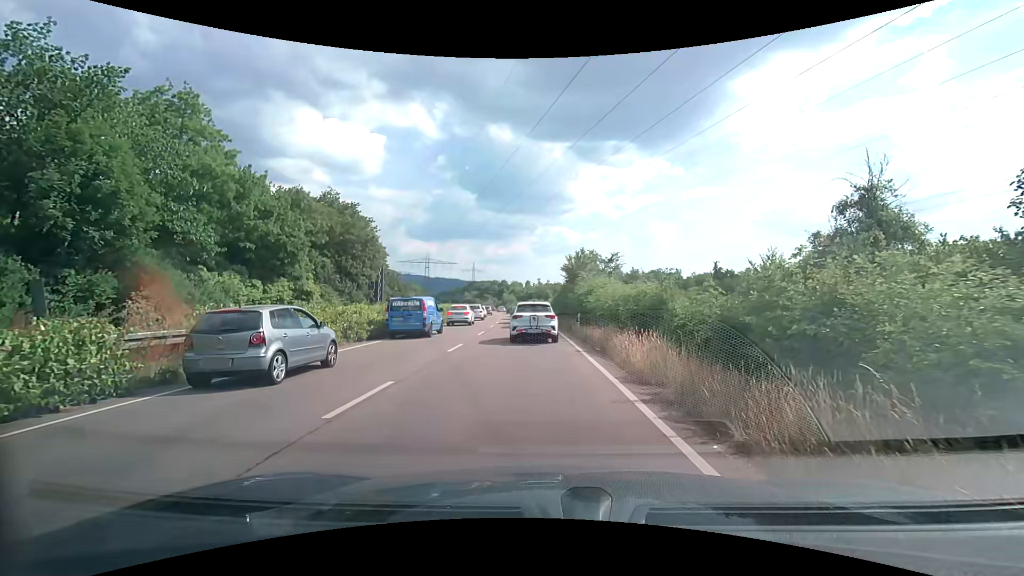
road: trunk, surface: asphalt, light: Day
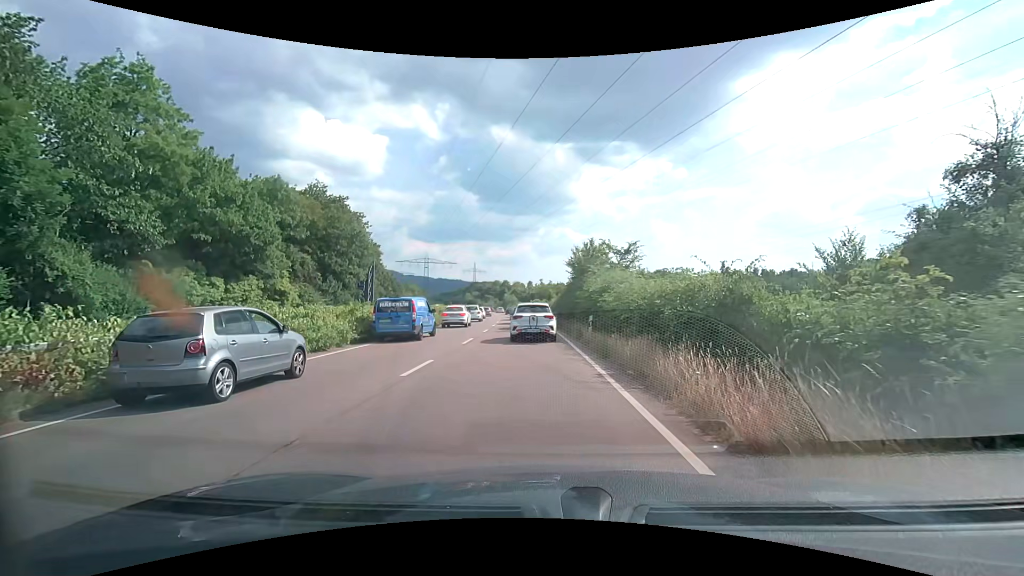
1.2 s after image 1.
(-0.1, +5.3) m; -2°
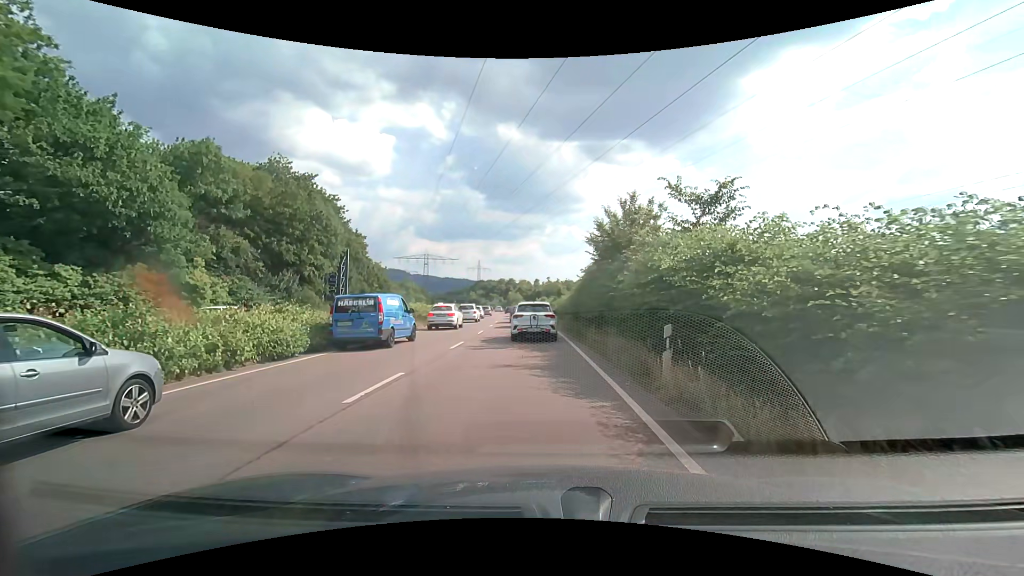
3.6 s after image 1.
(0.0, +11.8) m; 0°
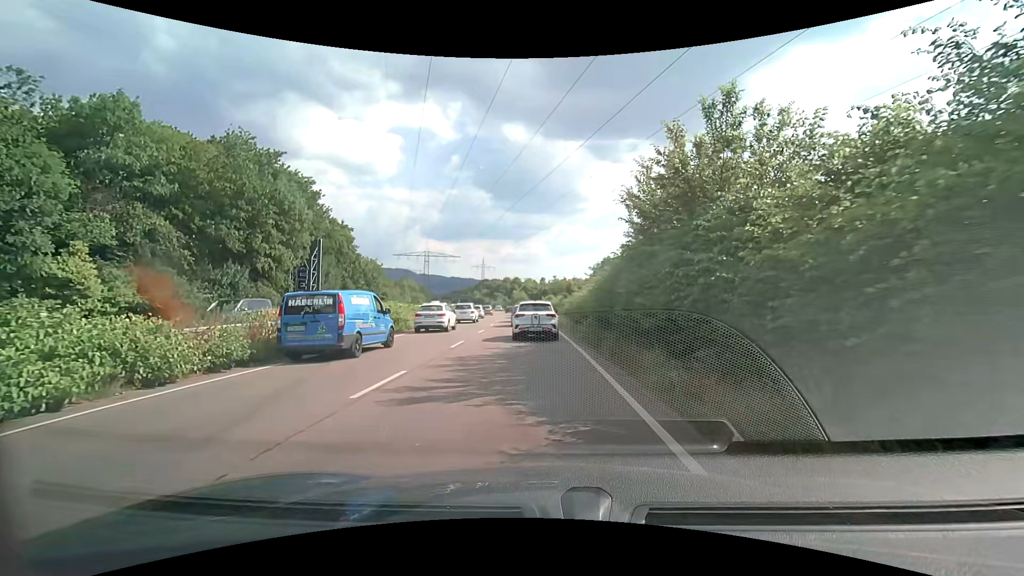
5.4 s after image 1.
(-0.1, +8.8) m; -1°
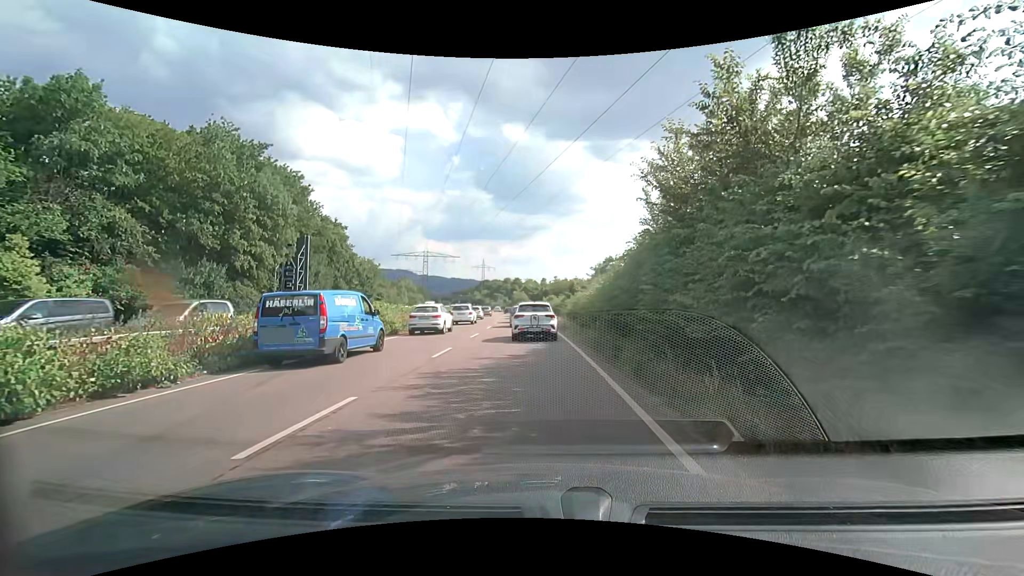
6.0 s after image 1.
(0.0, +2.9) m; +1°
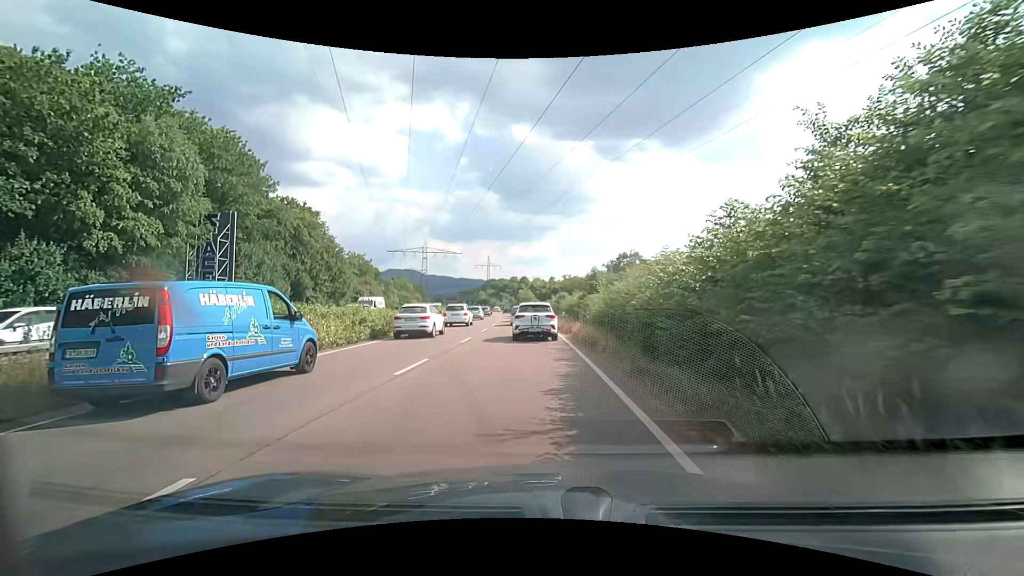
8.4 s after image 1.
(-0.1, +12.6) m; -1°
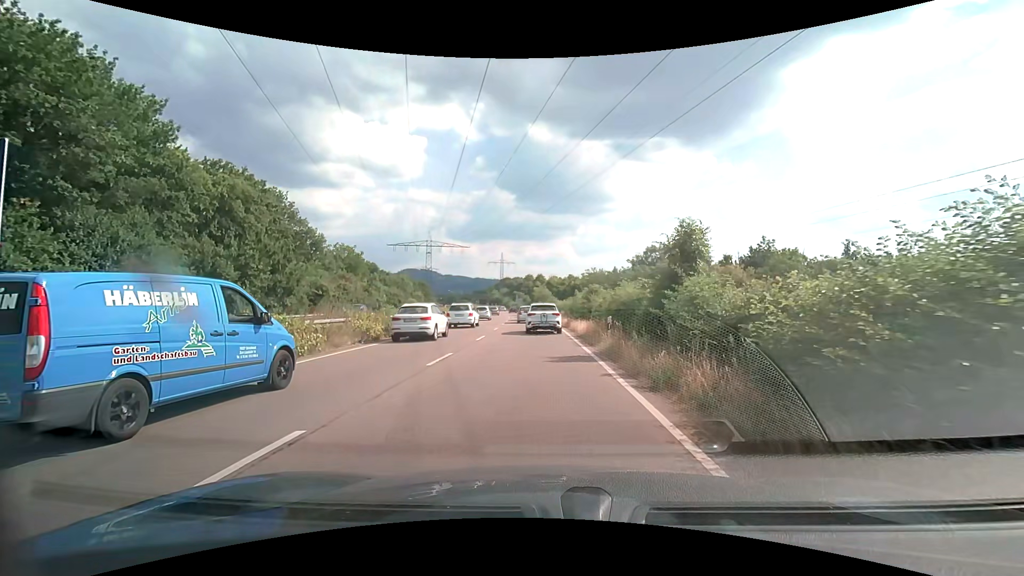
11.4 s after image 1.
(-0.2, +16.7) m; -2°
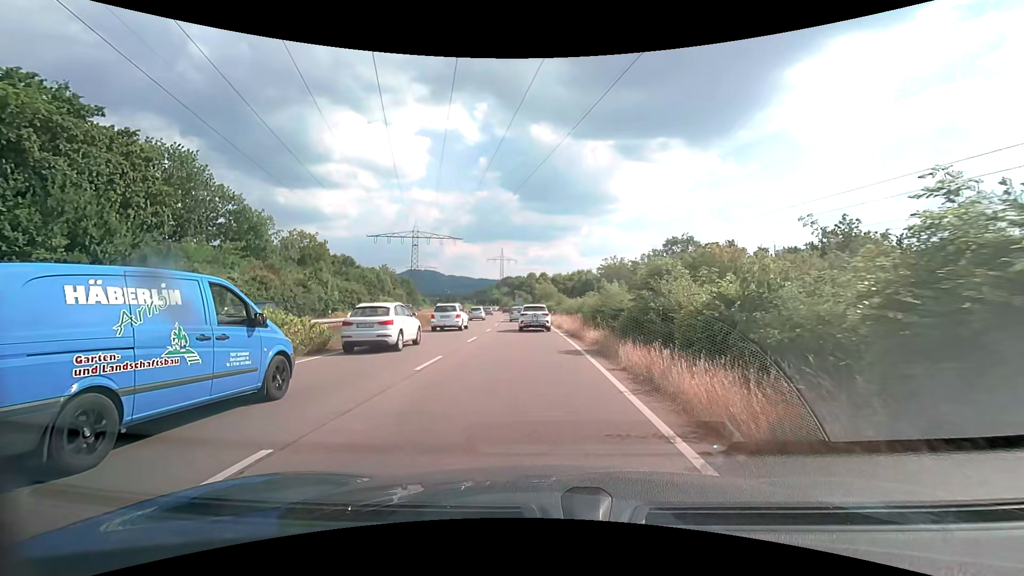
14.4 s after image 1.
(0.0, +18.9) m; 0°
(0, +10) (0, +20) (-1, +30) (-1, +40) (-2, +50) (-2, +60) (-3, +70) (-4, +80) (-5, +90) (-6, +100) m
